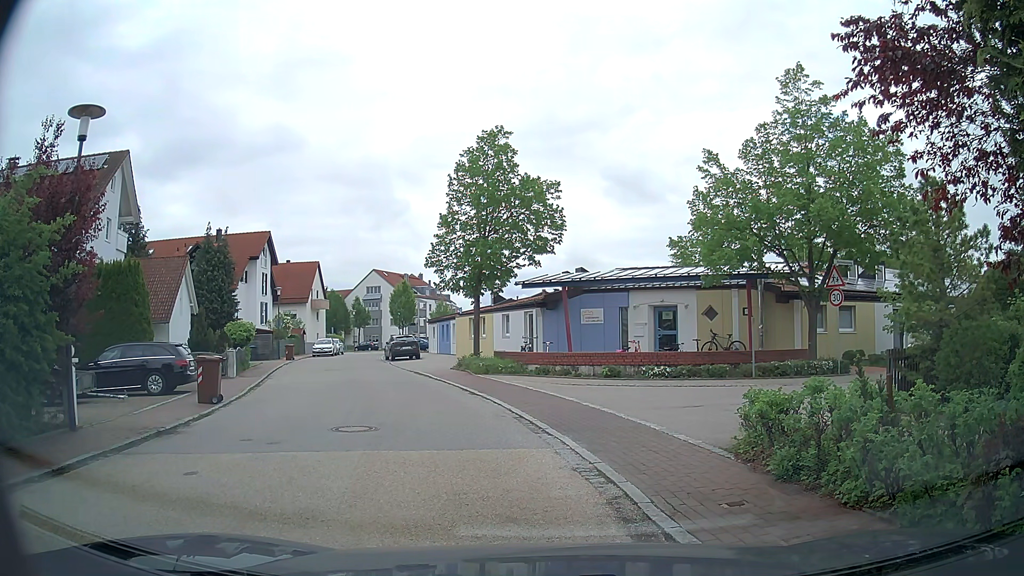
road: residential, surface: asphalt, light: Day
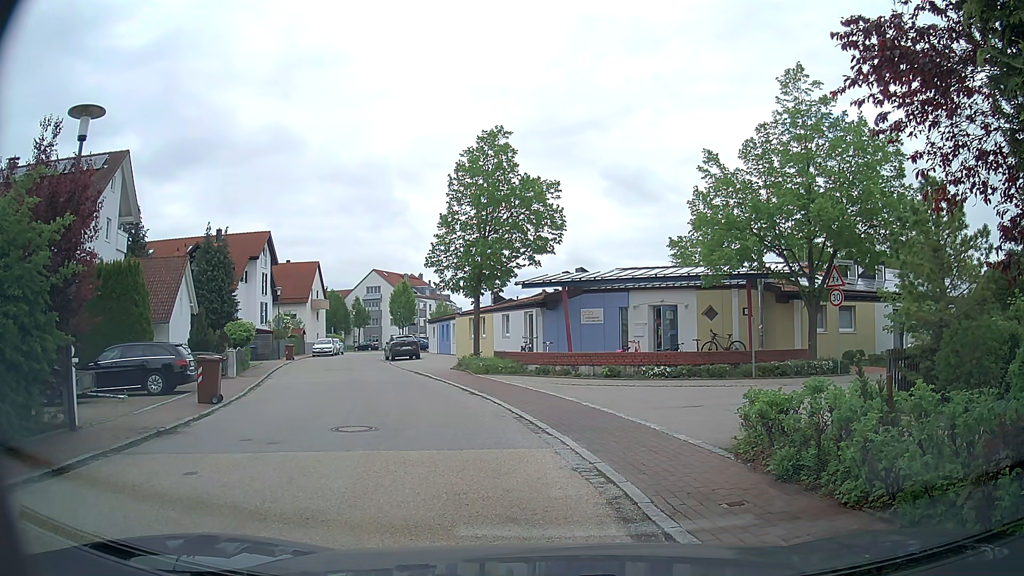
(0.0, 0.0) m; 0°
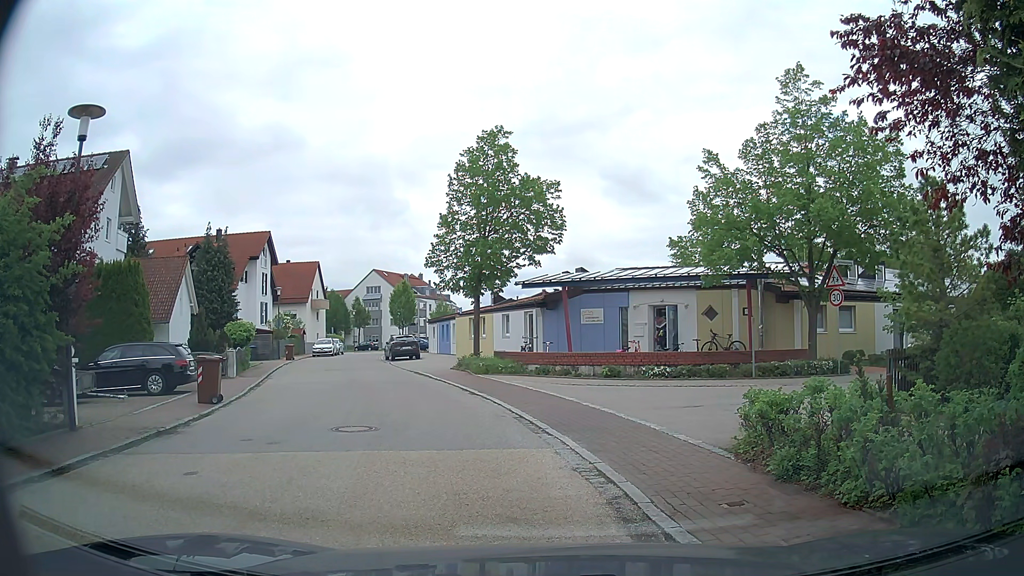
(0.0, 0.0) m; 0°
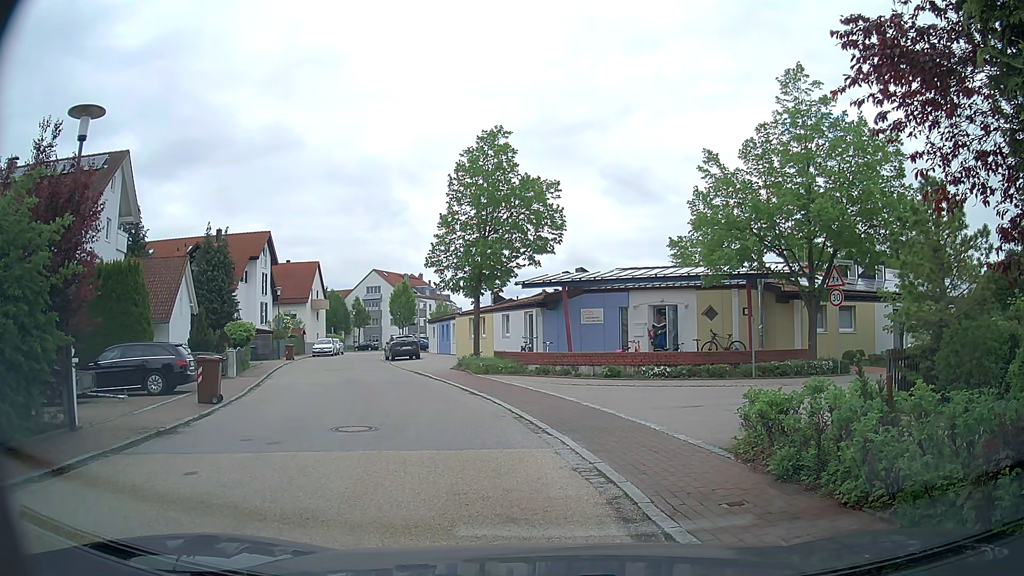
(0.0, 0.0) m; 0°
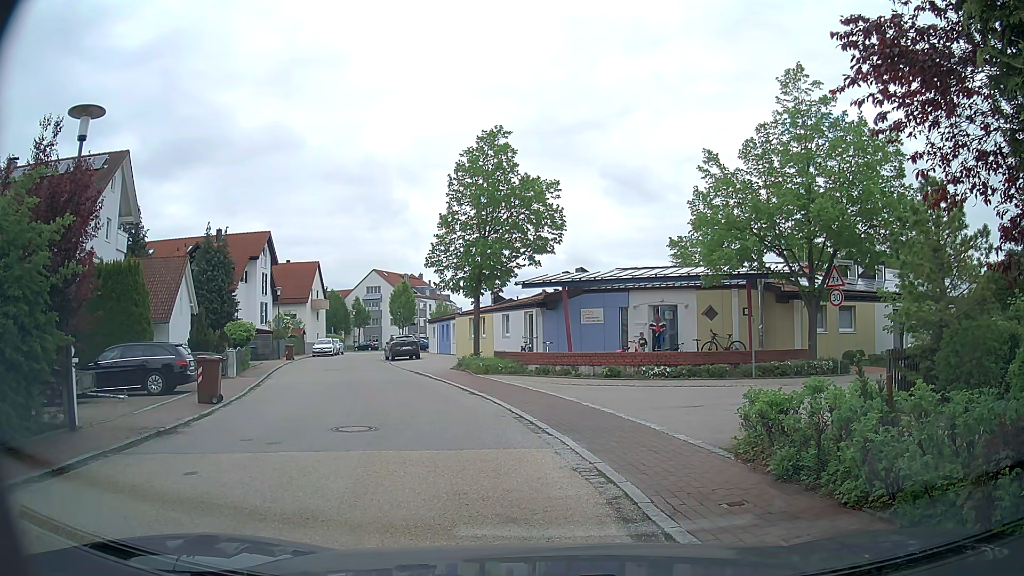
(0.0, 0.0) m; 0°
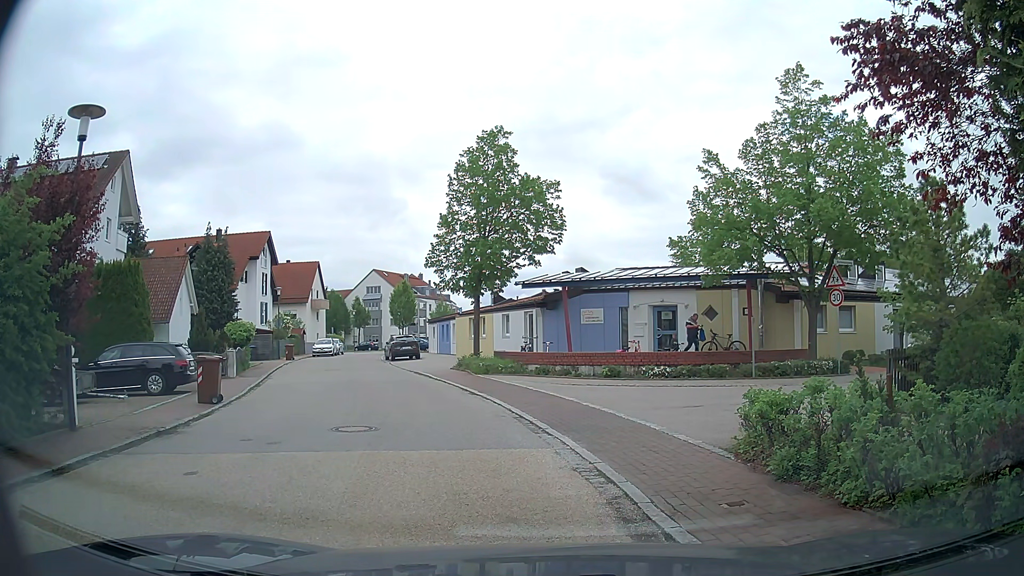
(0.0, 0.0) m; 0°
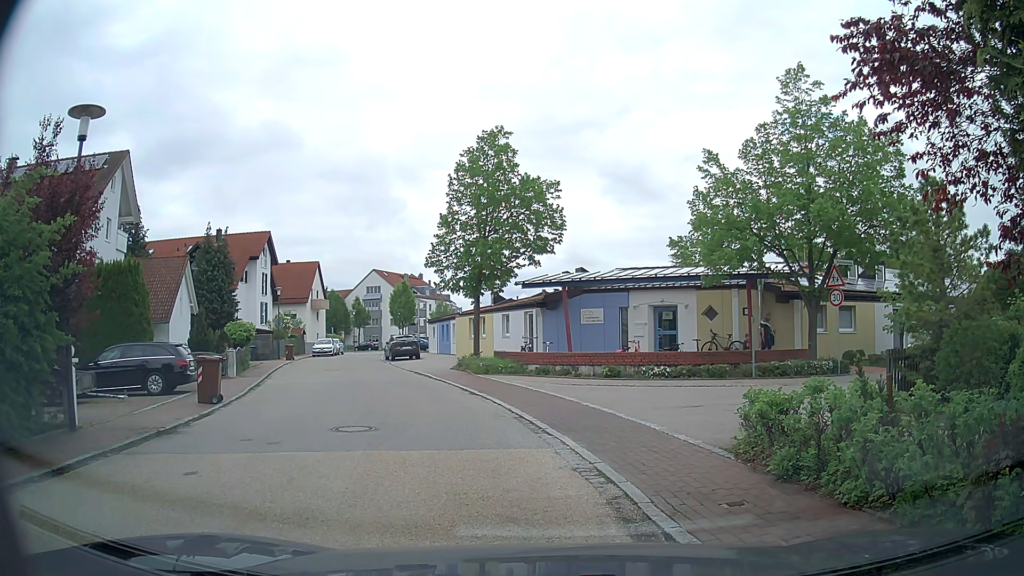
(0.0, 0.0) m; 0°
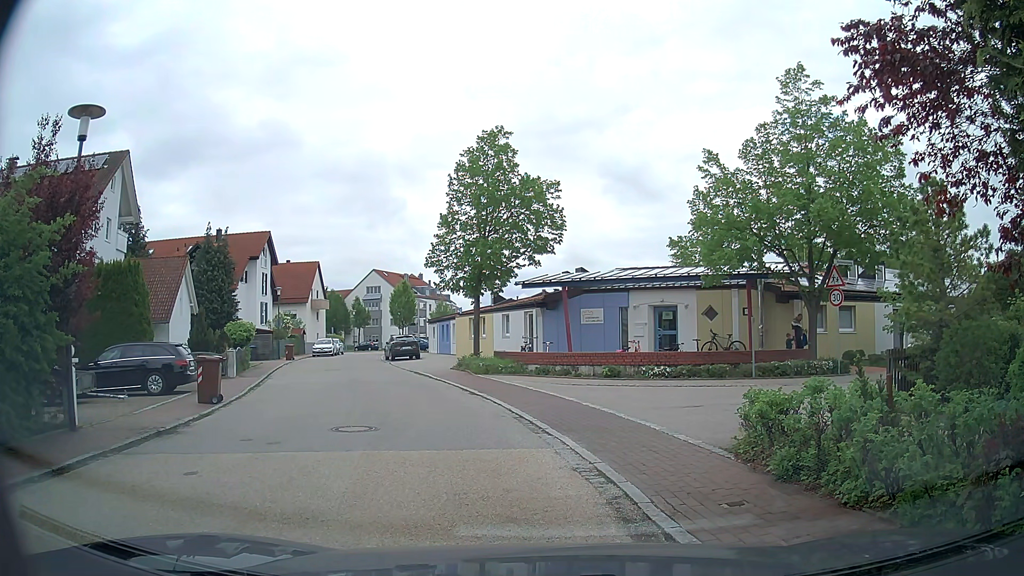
(0.0, 0.0) m; 0°
